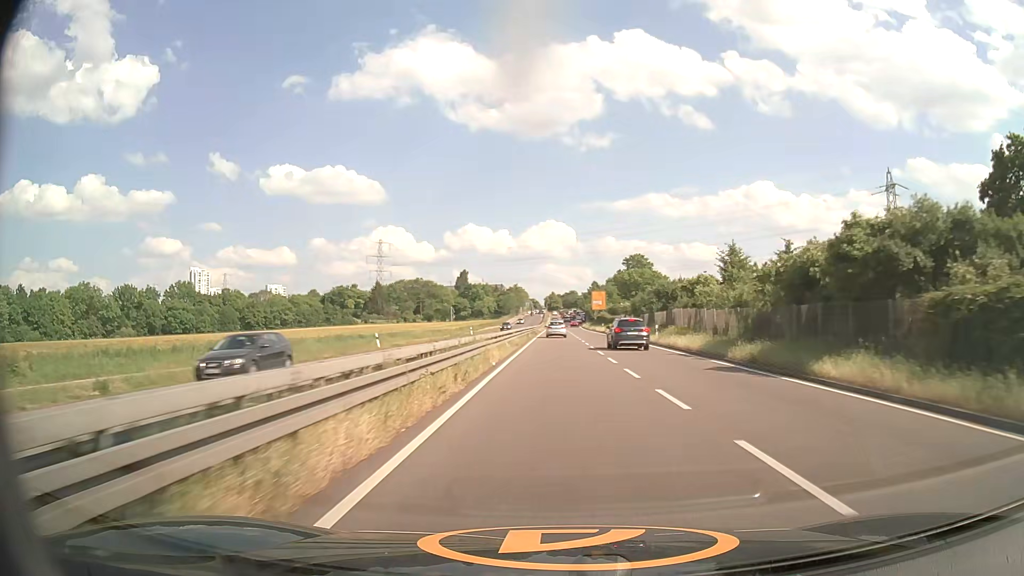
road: primary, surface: asphalt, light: Day
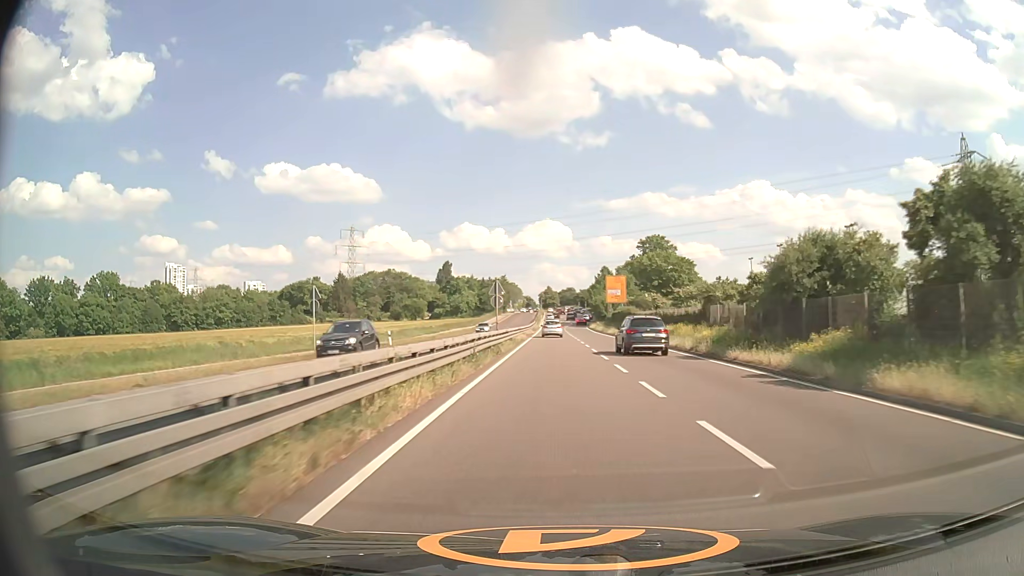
(+0.1, +46.0) m; 0°
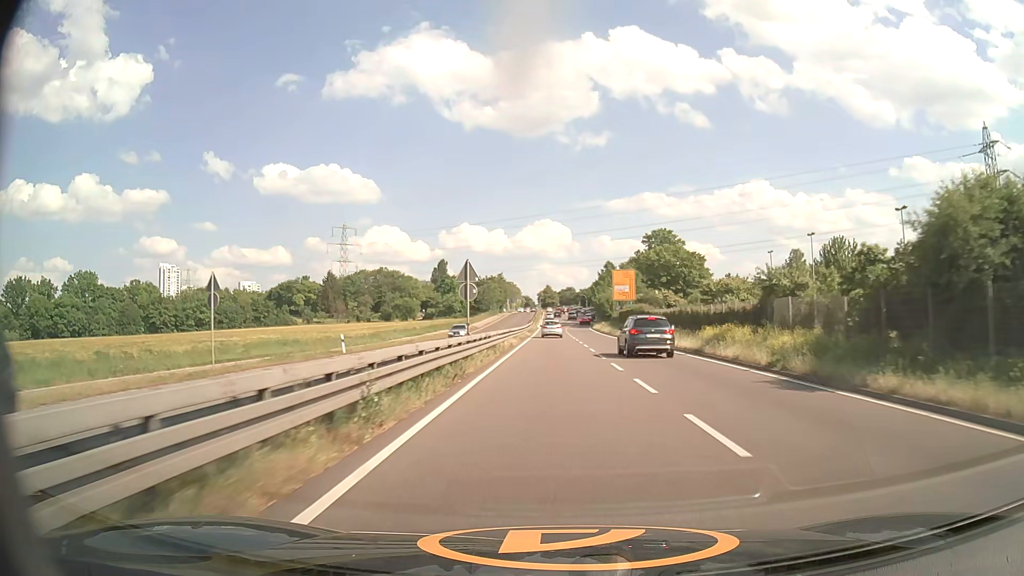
(0.0, +11.2) m; 0°
